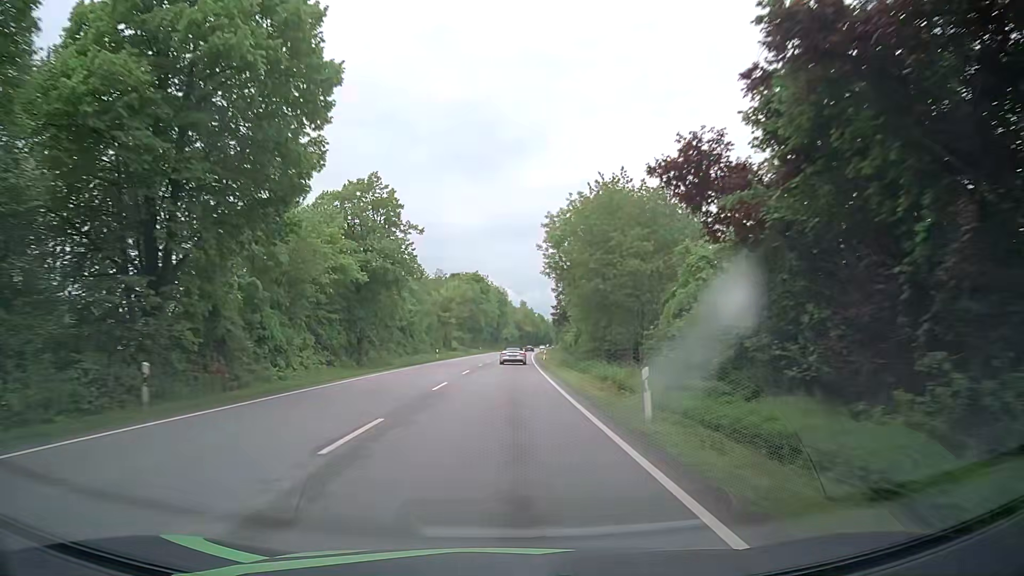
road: primary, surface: asphalt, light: Day
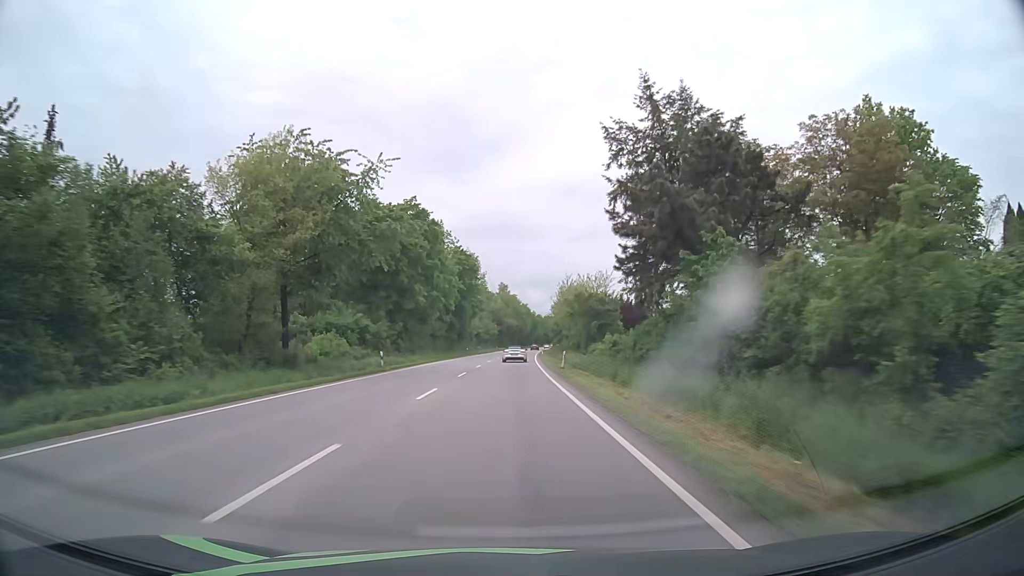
(+1.2, +75.0) m; +2°
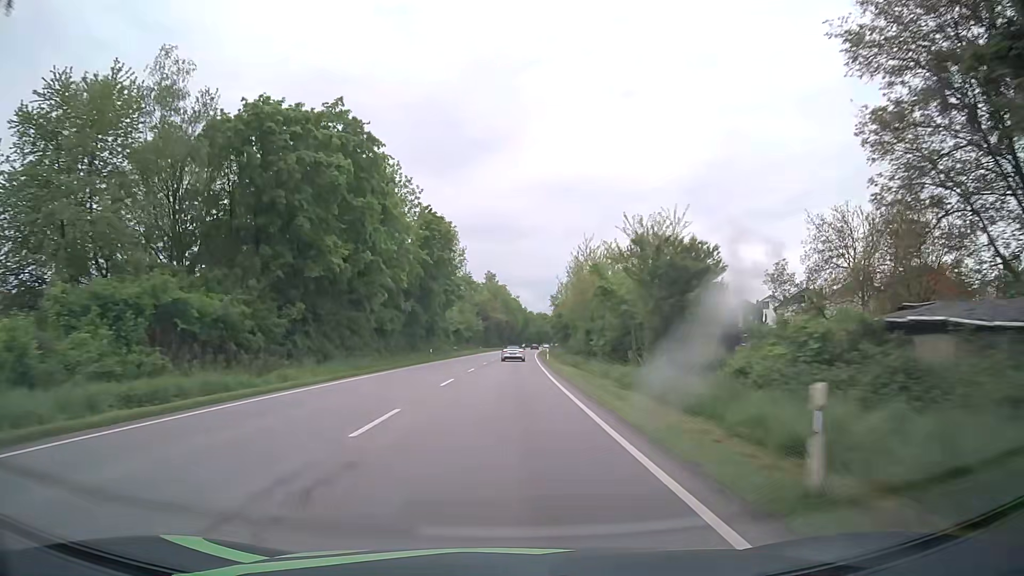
(+0.2, +30.9) m; +1°
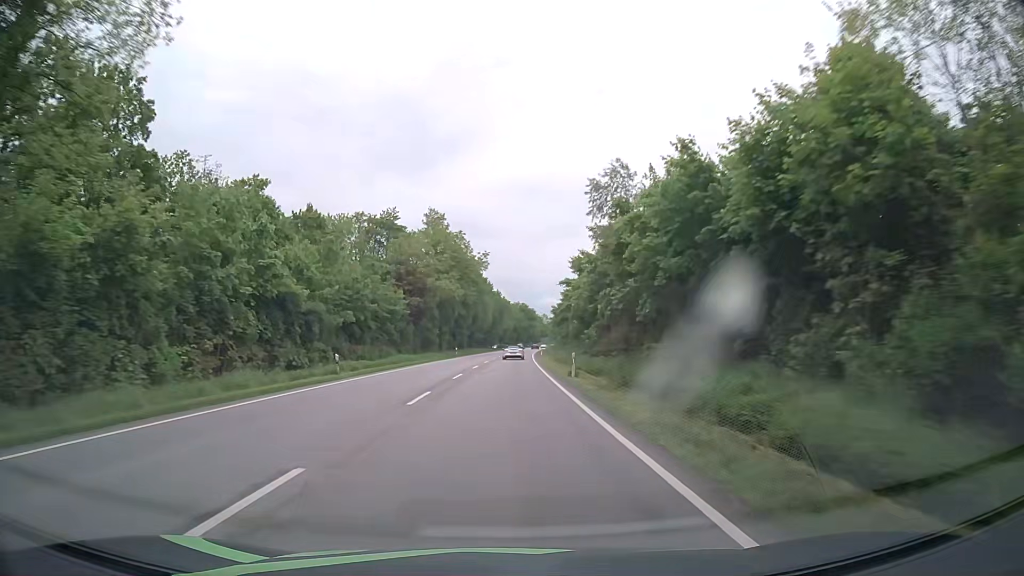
(+1.6, +78.0) m; +2°
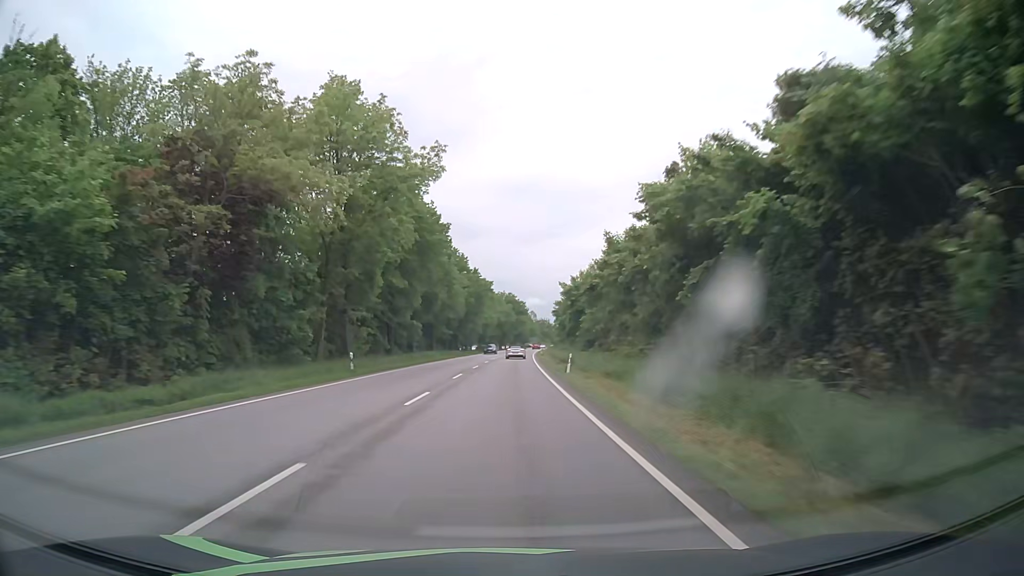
(+0.7, +47.2) m; +1°
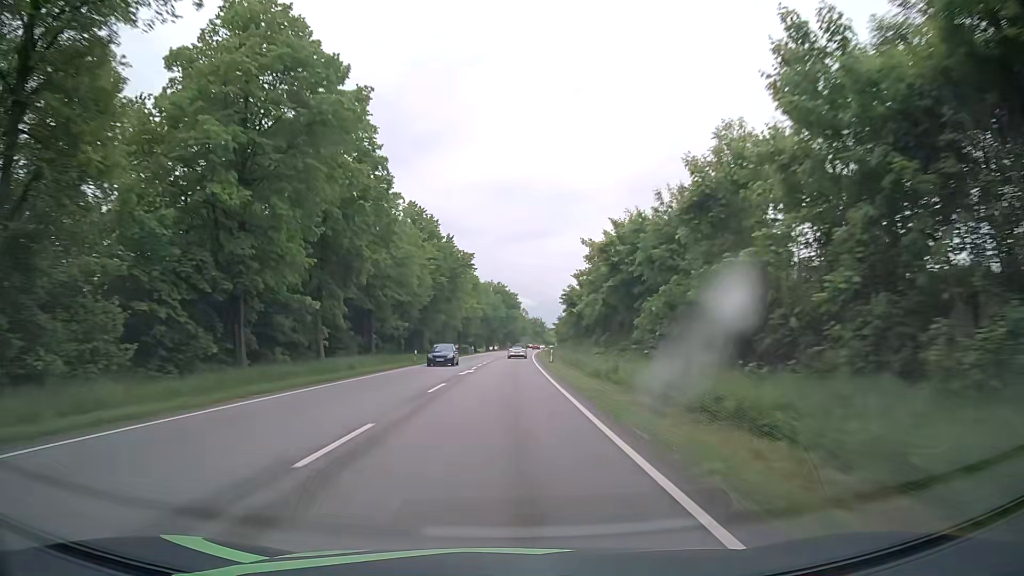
(+0.3, +31.5) m; +1°
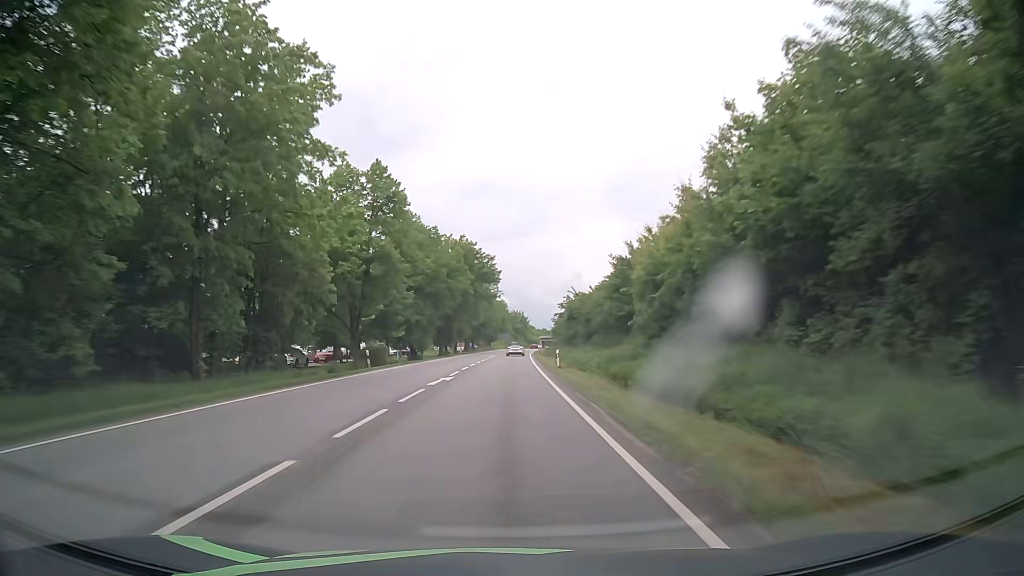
(+1.6, +63.2) m; +2°
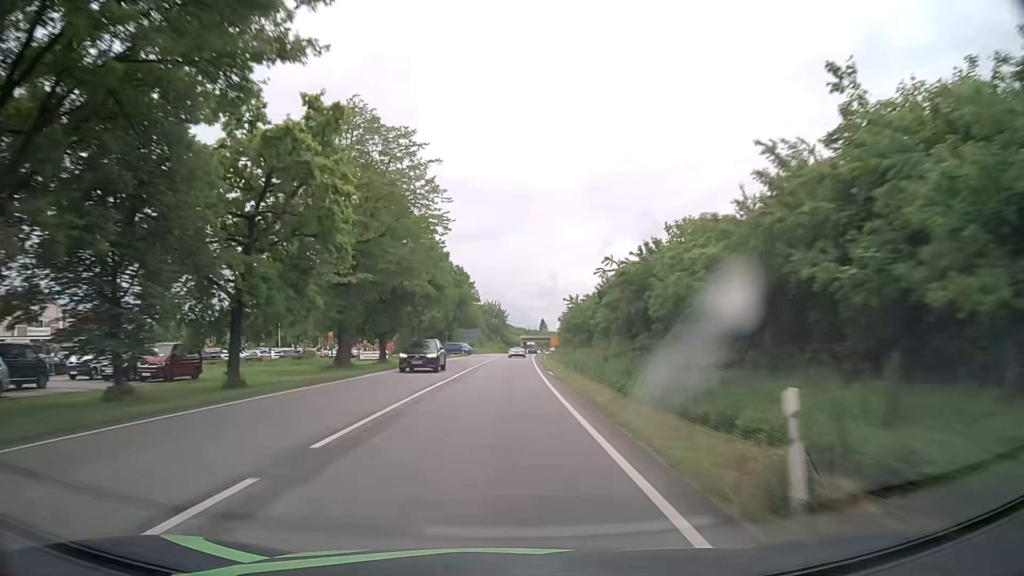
(+1.2, +78.9) m; +2°
(0, +10) (0, +20) (0, +30) (0, +40) (0, +50) (+1, +60) (+1, +70) (+1, +80) (+2, +90) (+2, +100) m
